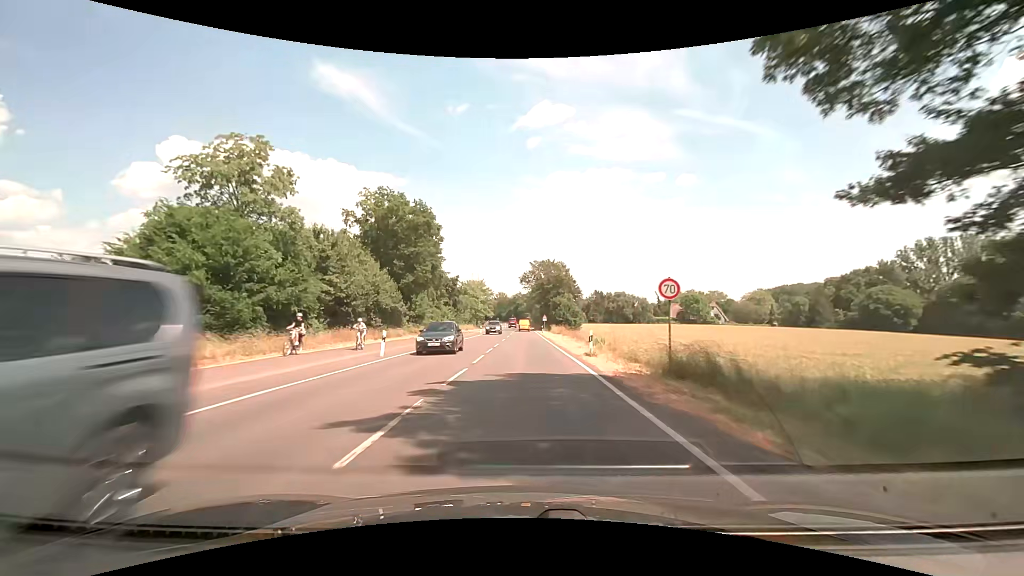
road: secondary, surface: asphalt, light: Day
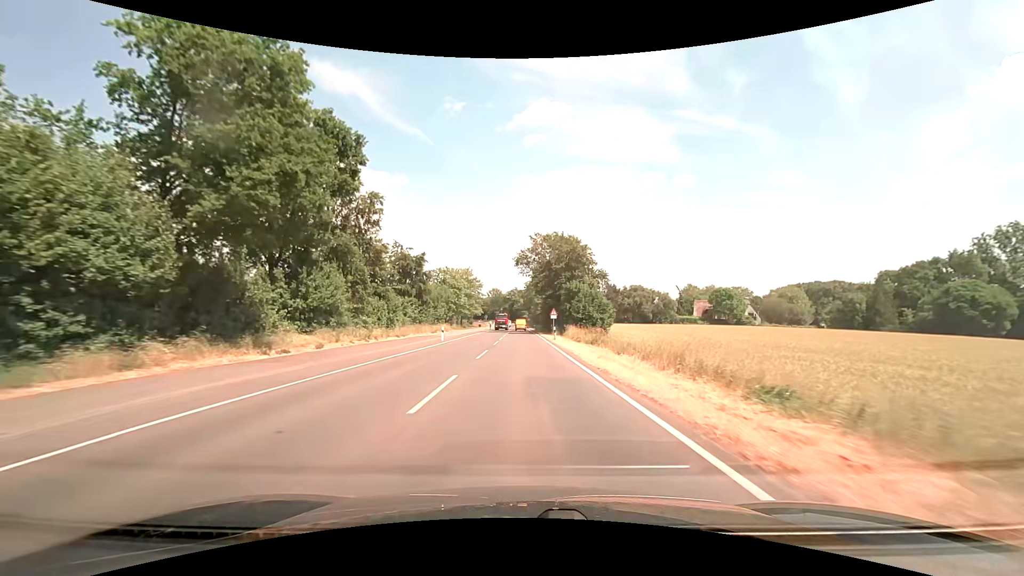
(+0.2, +32.0) m; 0°
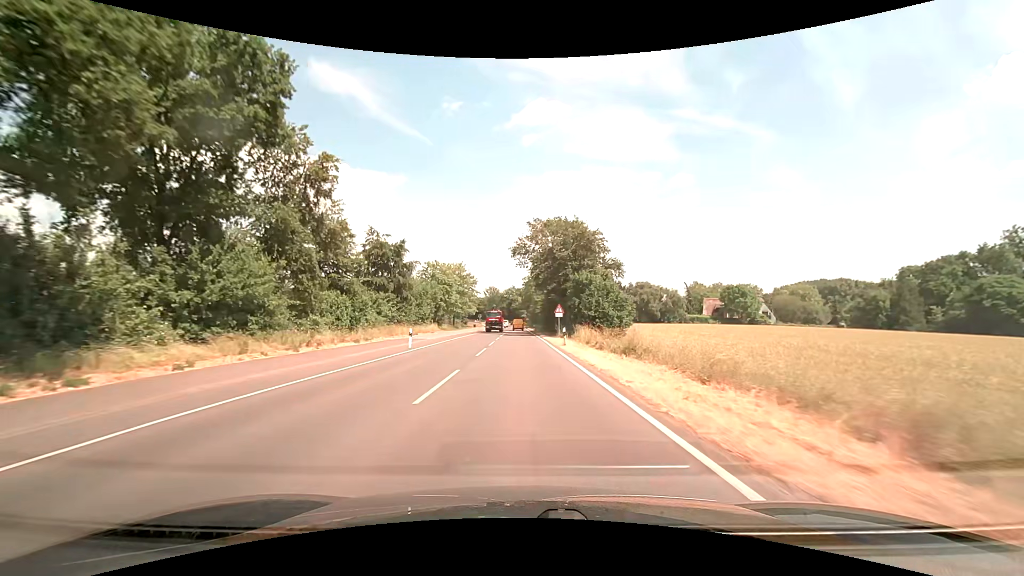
(+0.1, +10.6) m; 0°
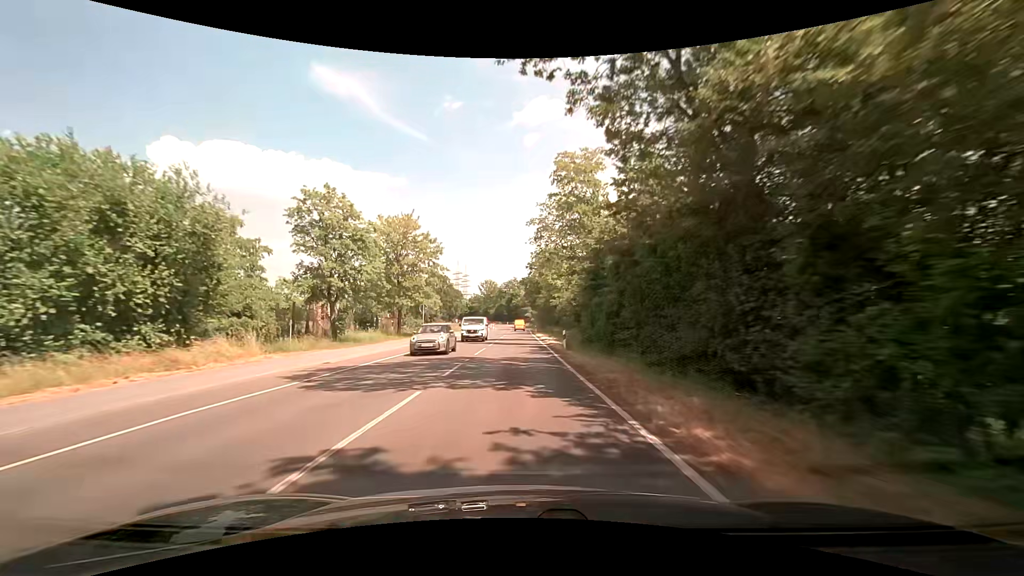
(-0.1, +52.7) m; -1°
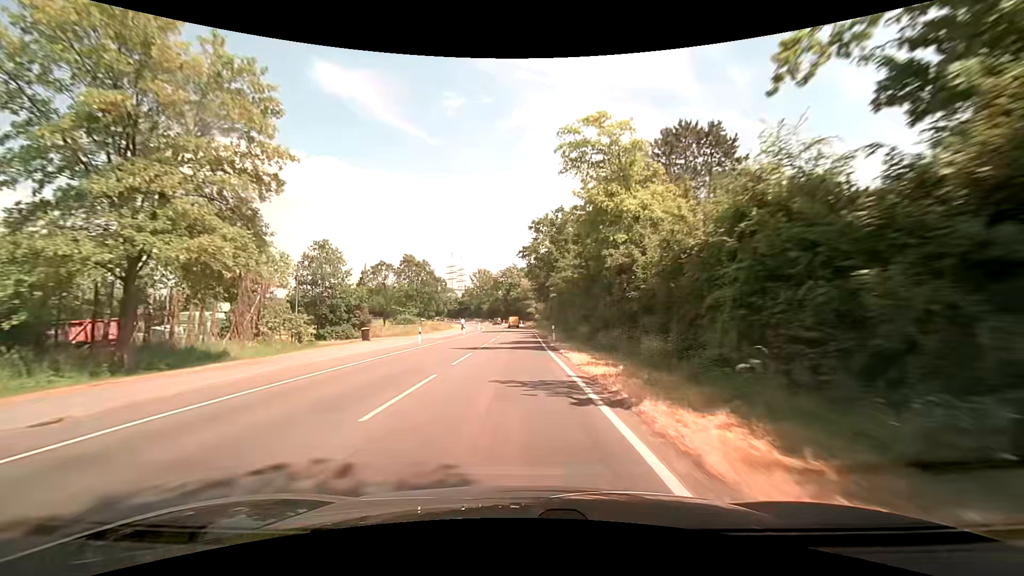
(+0.2, +42.4) m; +1°
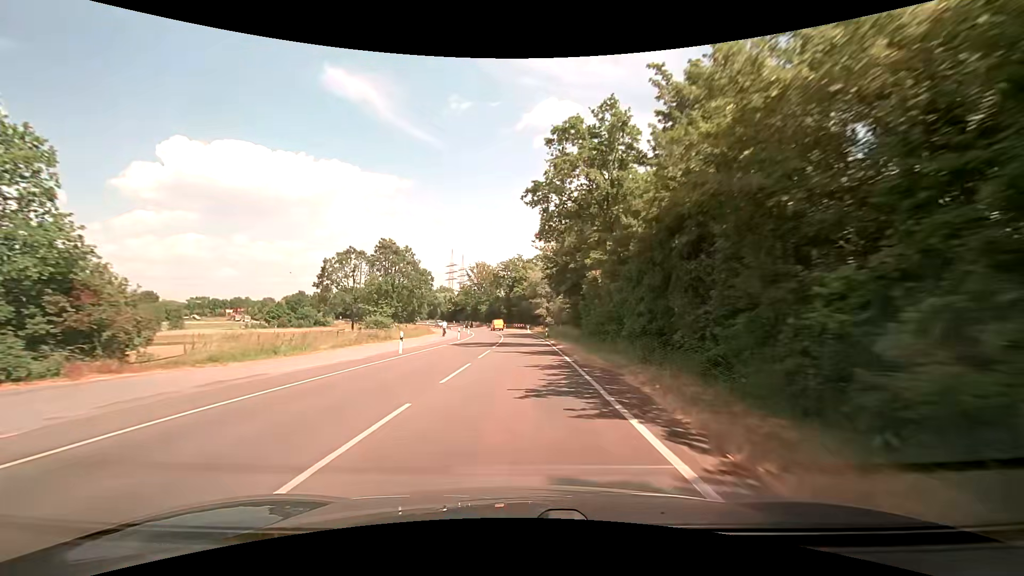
(-0.6, +31.5) m; -2°
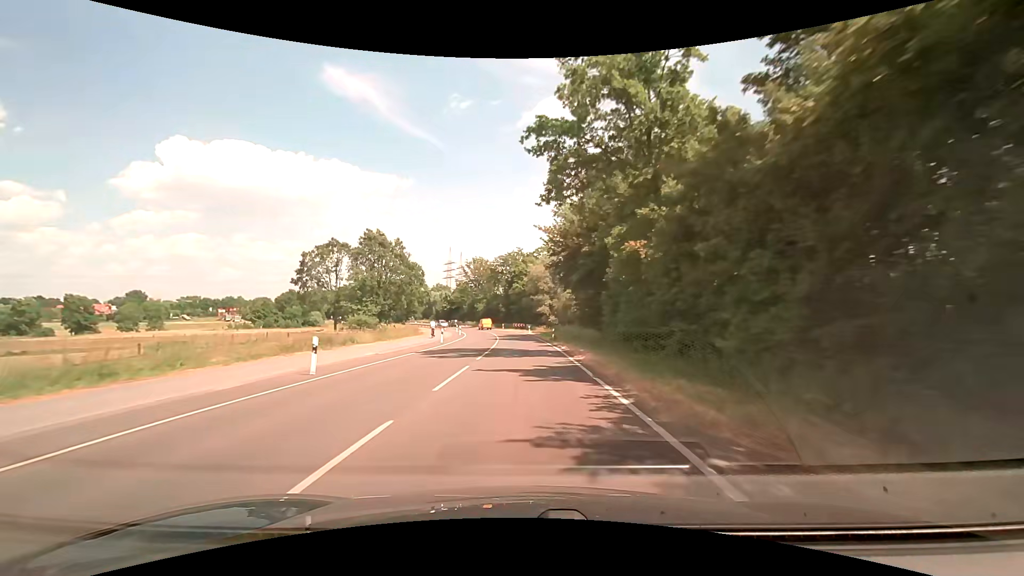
(0.0, +10.5) m; 0°
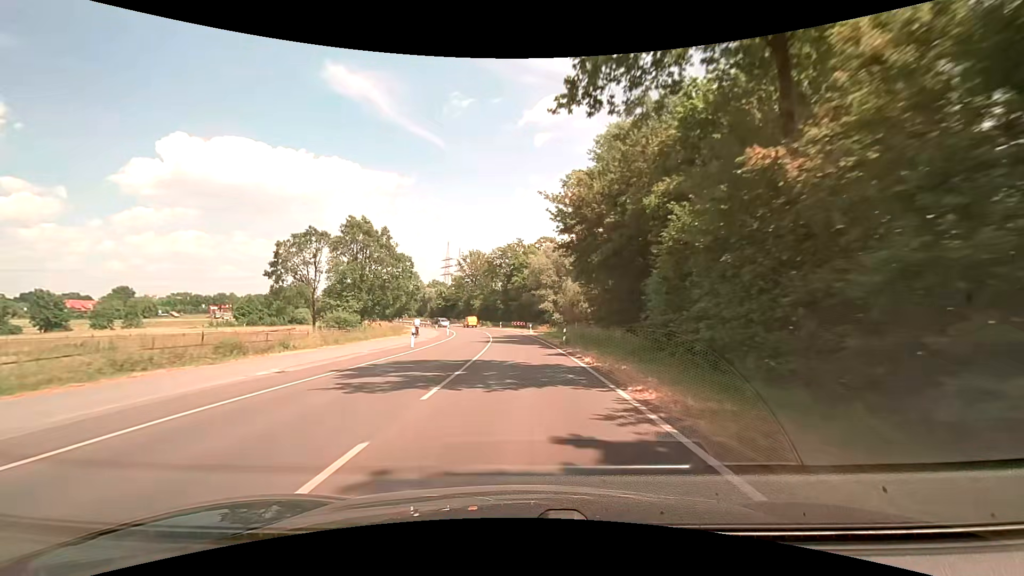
(+0.1, +10.5) m; 0°
(0, +10) (0, +20) (0, +30) (0, +40) (-1, +50) (-2, +60) (-3, +70) (-5, +80) (-8, +89) (-11, +99) m
